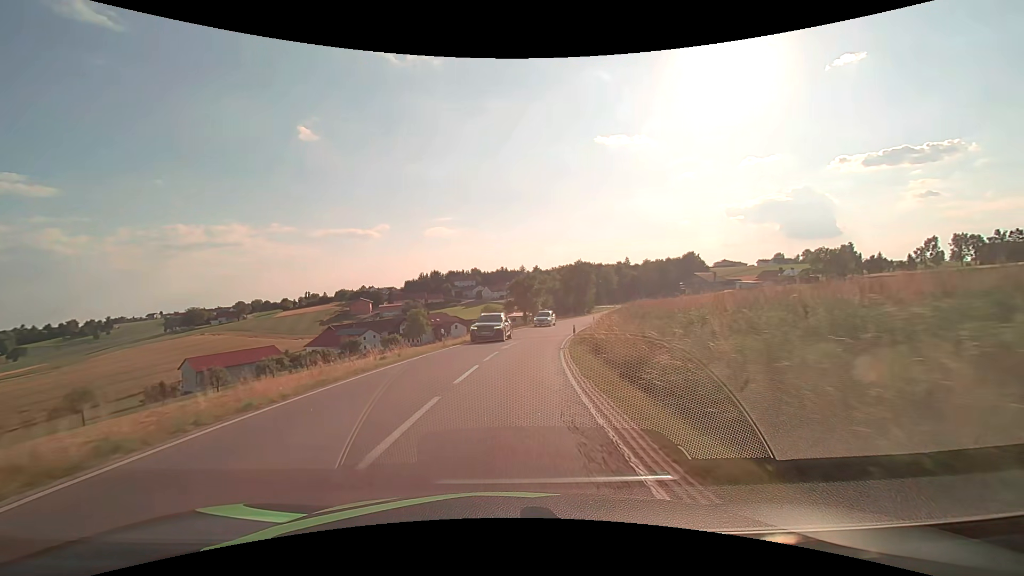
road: secondary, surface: asphalt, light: Day
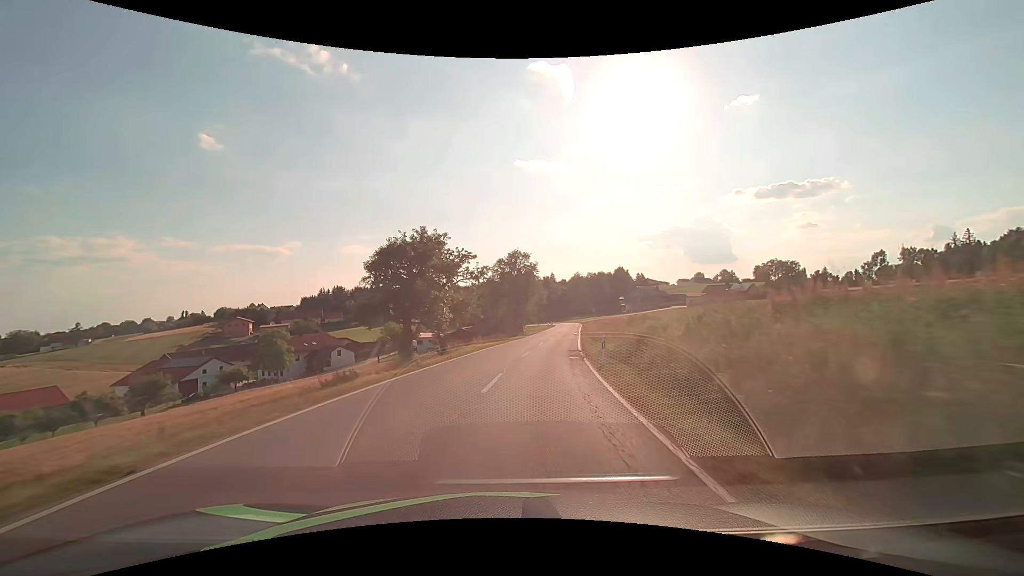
(+2.4, +36.2) m; +9°
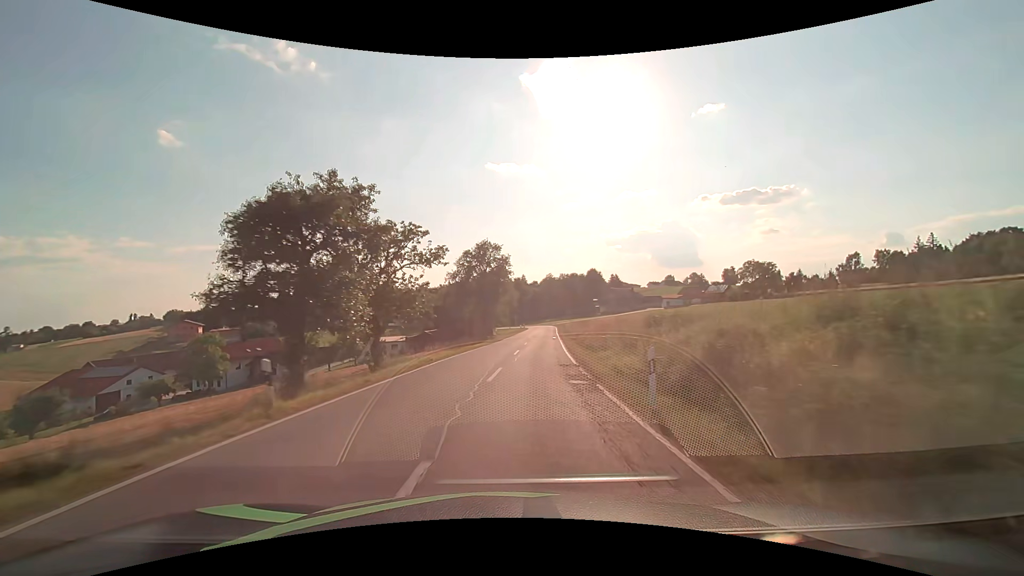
(+0.3, +9.2) m; +4°
